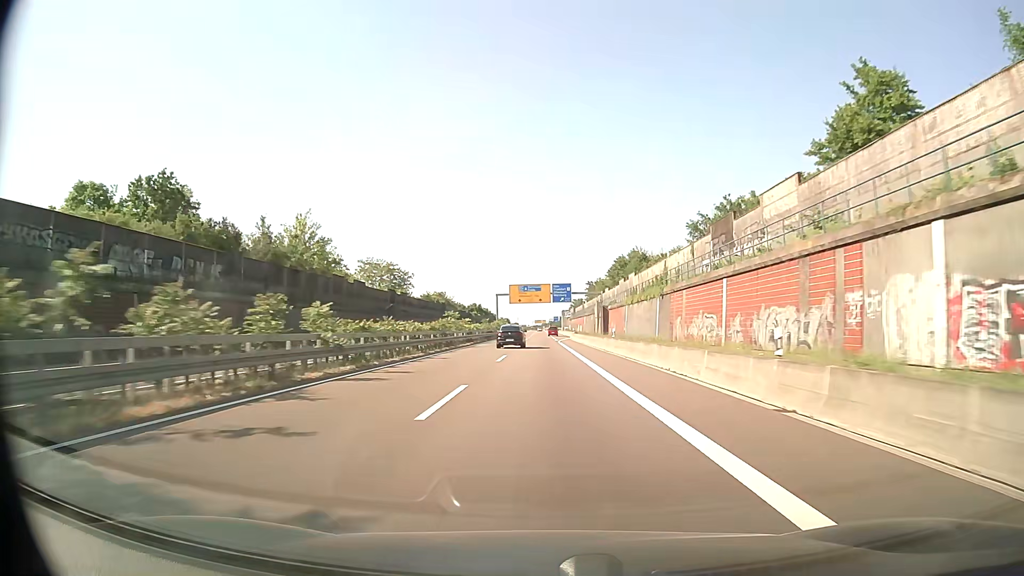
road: trunk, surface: asphalt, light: Day
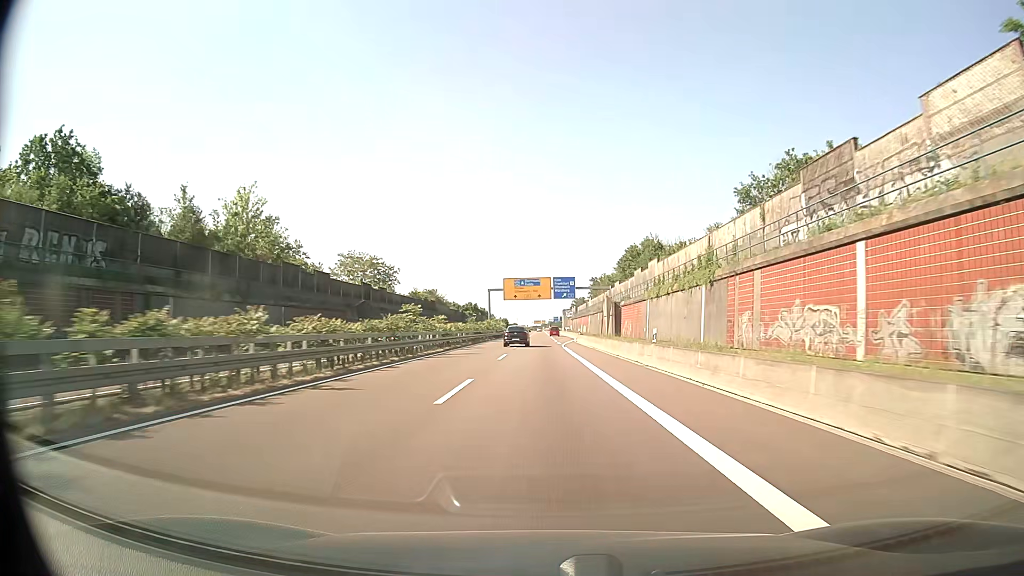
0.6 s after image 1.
(0.0, +15.8) m; 0°
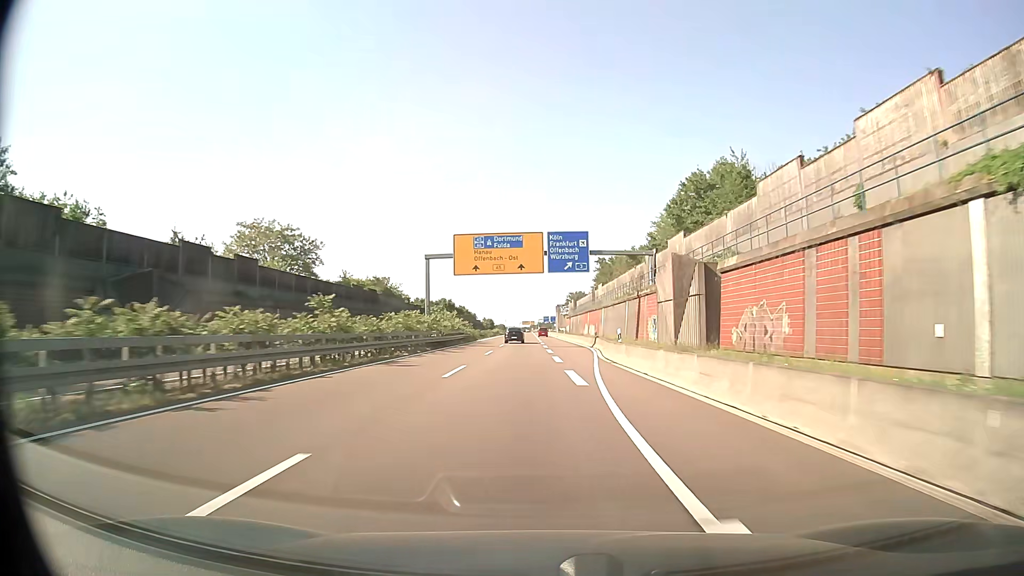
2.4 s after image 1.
(+0.3, +47.4) m; +1°
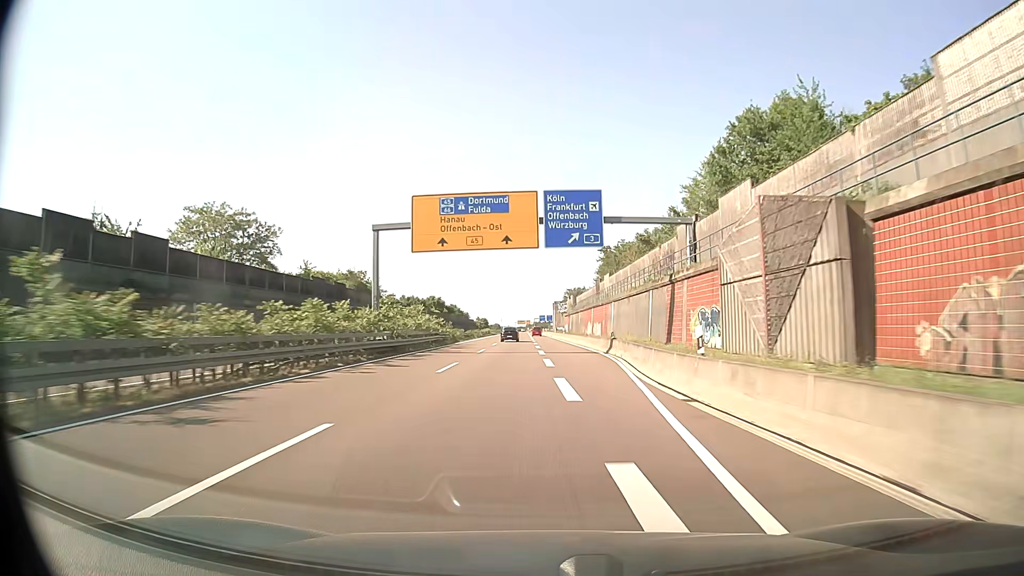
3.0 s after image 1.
(0.0, +15.8) m; 0°
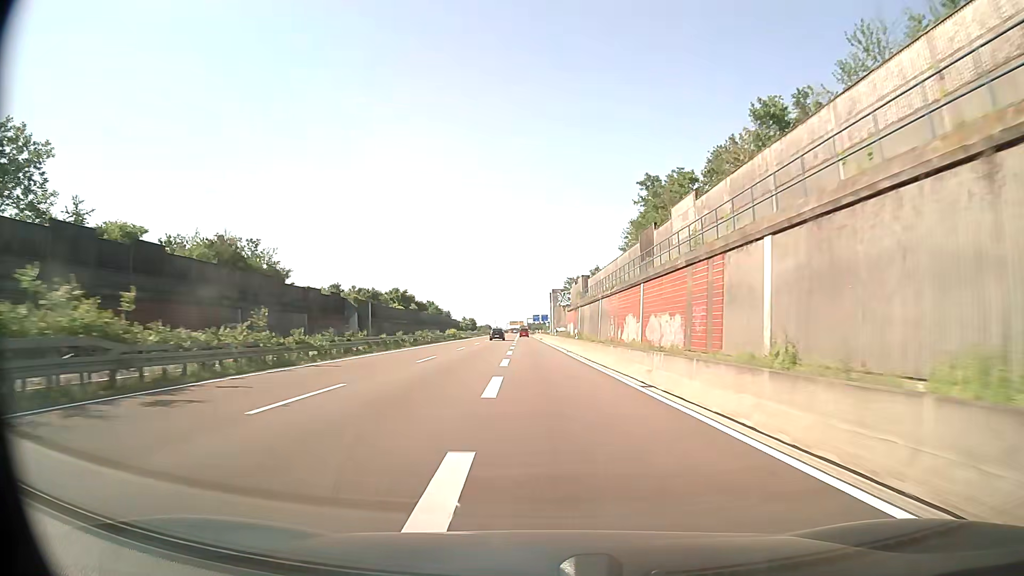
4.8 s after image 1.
(+0.3, +47.4) m; +1°
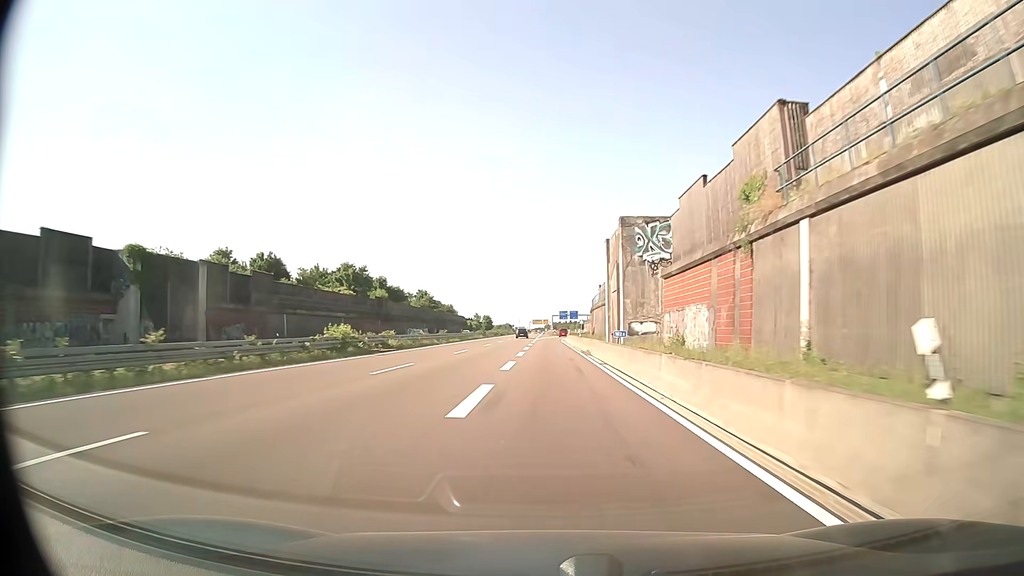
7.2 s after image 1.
(-1.5, +63.1) m; -2°
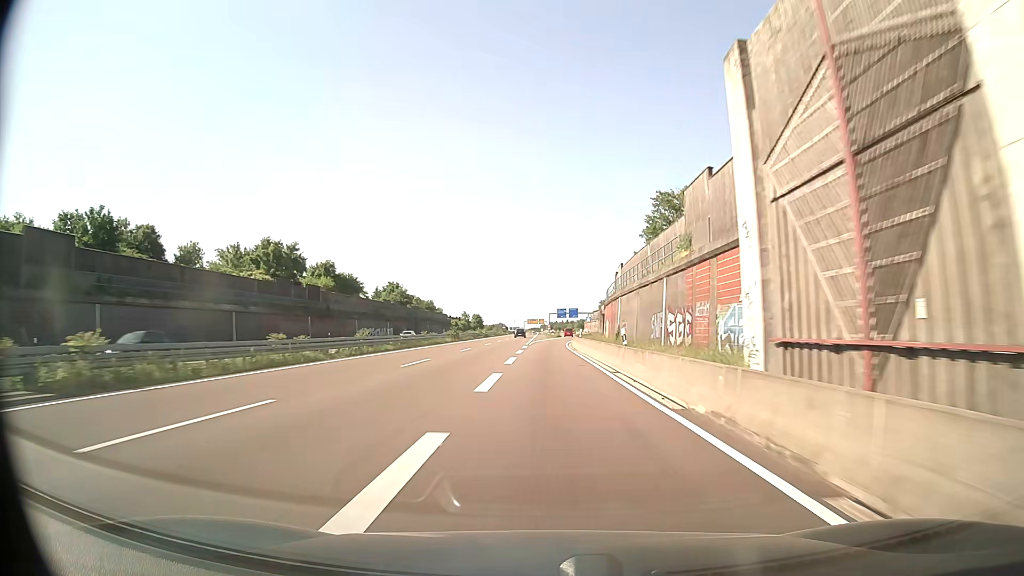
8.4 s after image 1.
(+0.1, +31.6) m; 0°
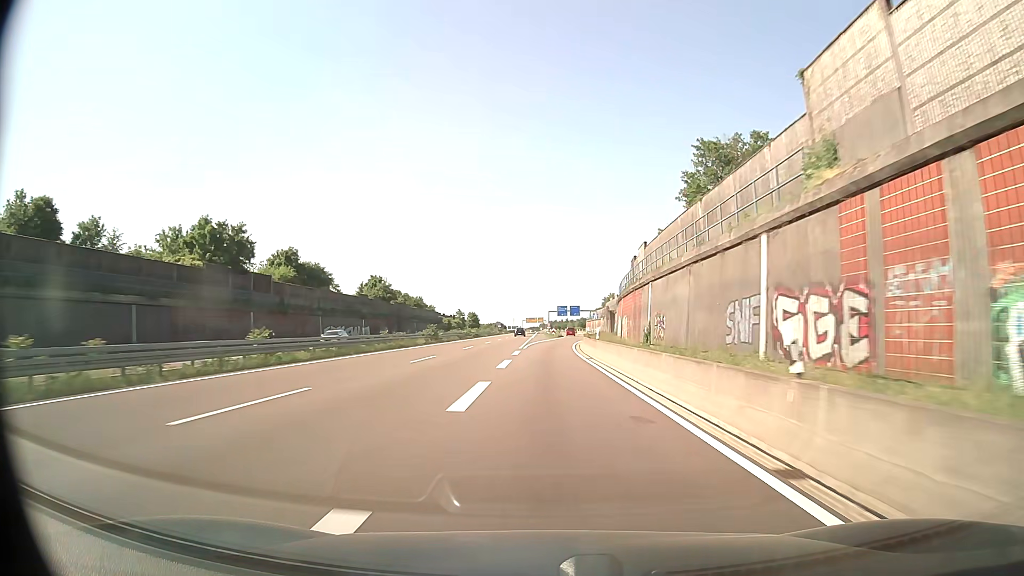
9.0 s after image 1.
(0.0, +15.8) m; 0°
(0, +10) (0, +20) (0, +30) (+1, +40) (+1, +50) (+1, +60) (+2, +70) (+3, +80) (+4, +90) (+4, +100) m
